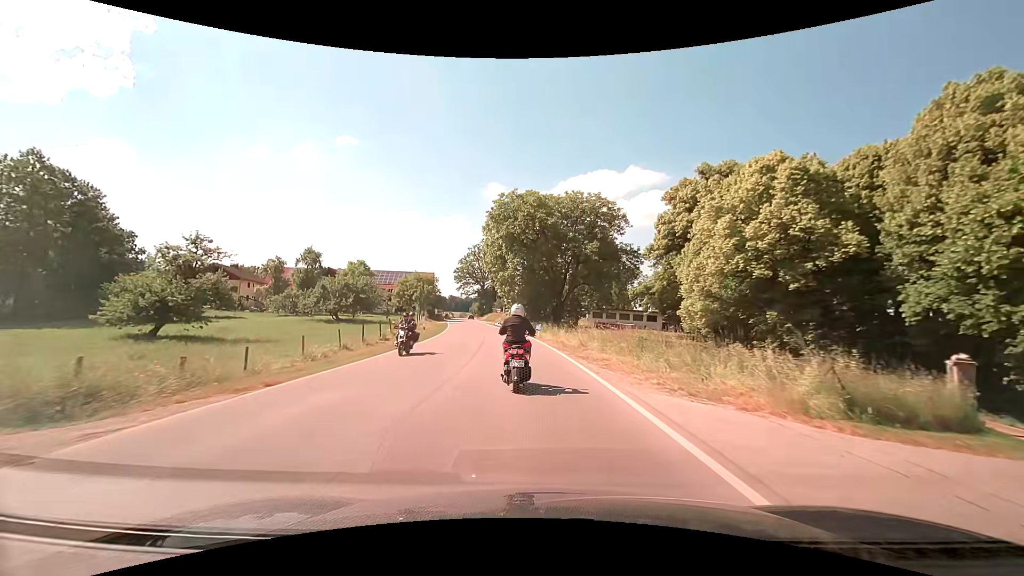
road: secondary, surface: asphalt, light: Day
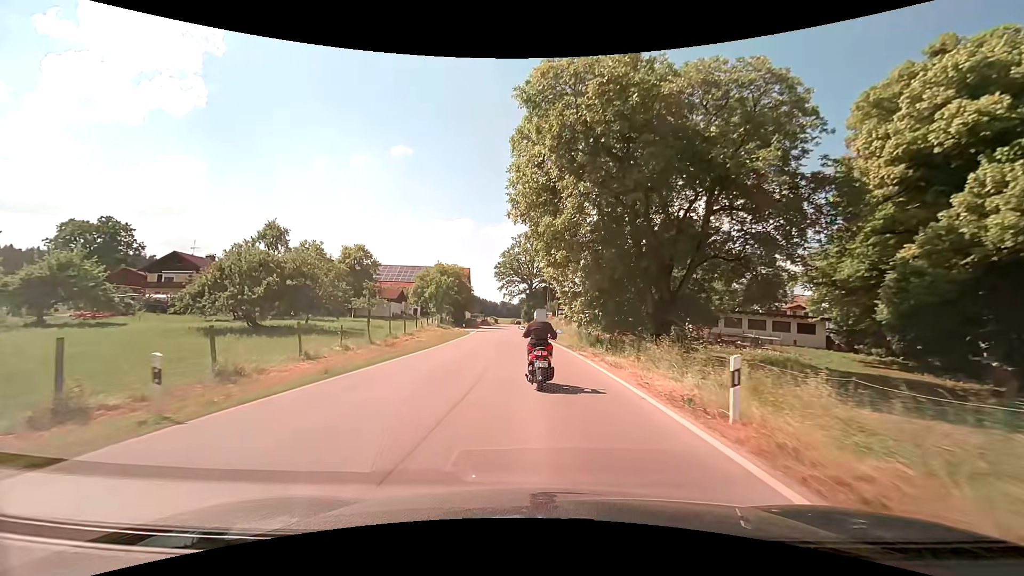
(-1.6, +30.3) m; -6°
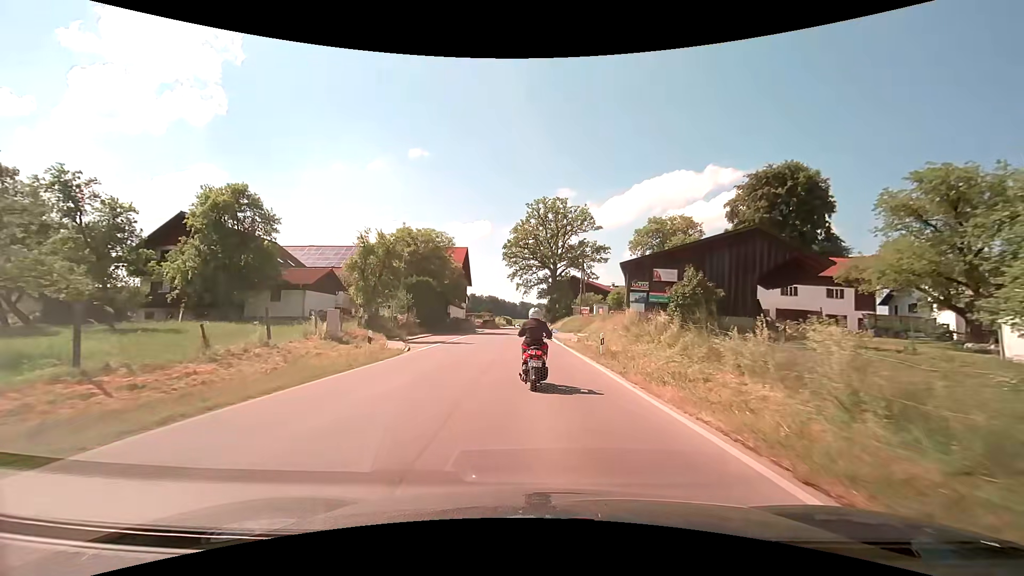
(-0.9, +36.1) m; -2°
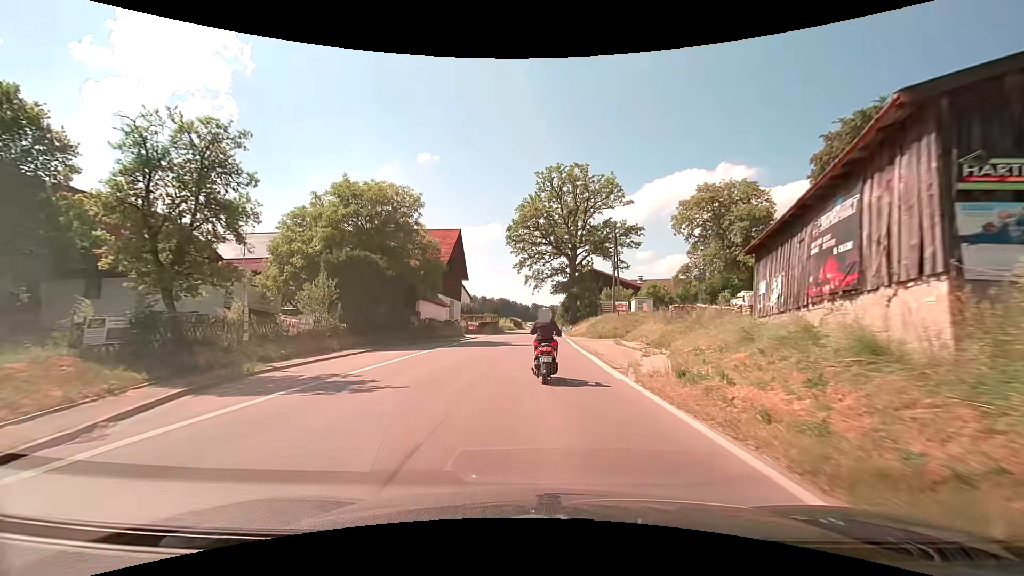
(-0.2, +19.7) m; -2°
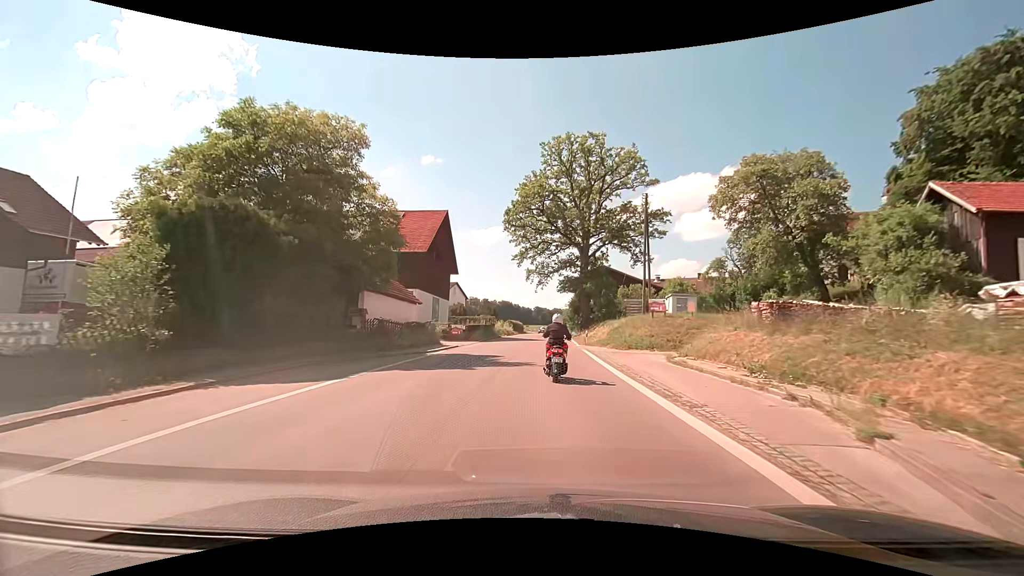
(-0.1, +12.5) m; 0°
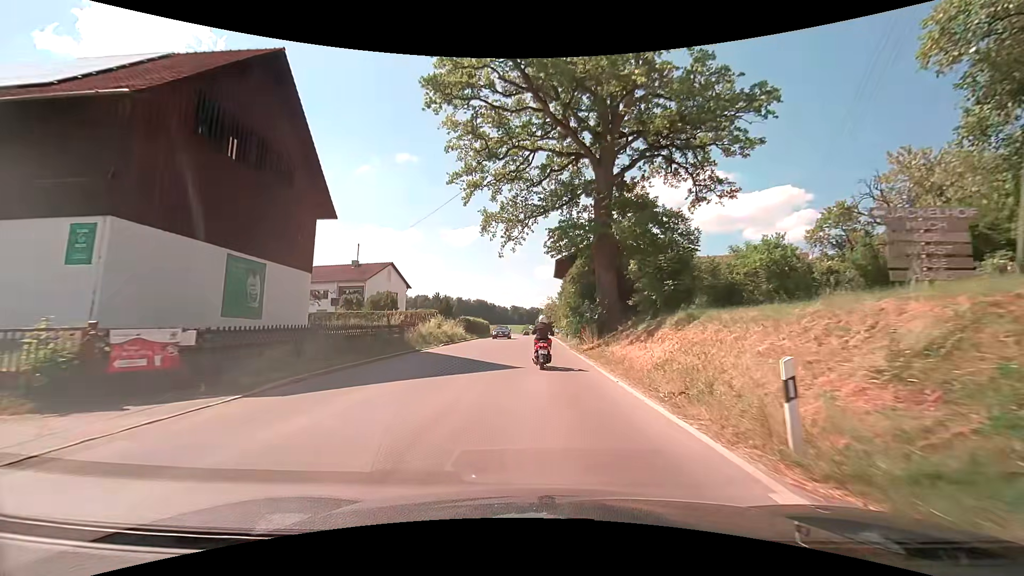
(+0.6, +32.0) m; +3°
(0, +10) (0, +20) (0, +30) (0, +40) (0, +50) (0, +60) (0, +70) (0, +80) (0, +90) (0, +100) m
